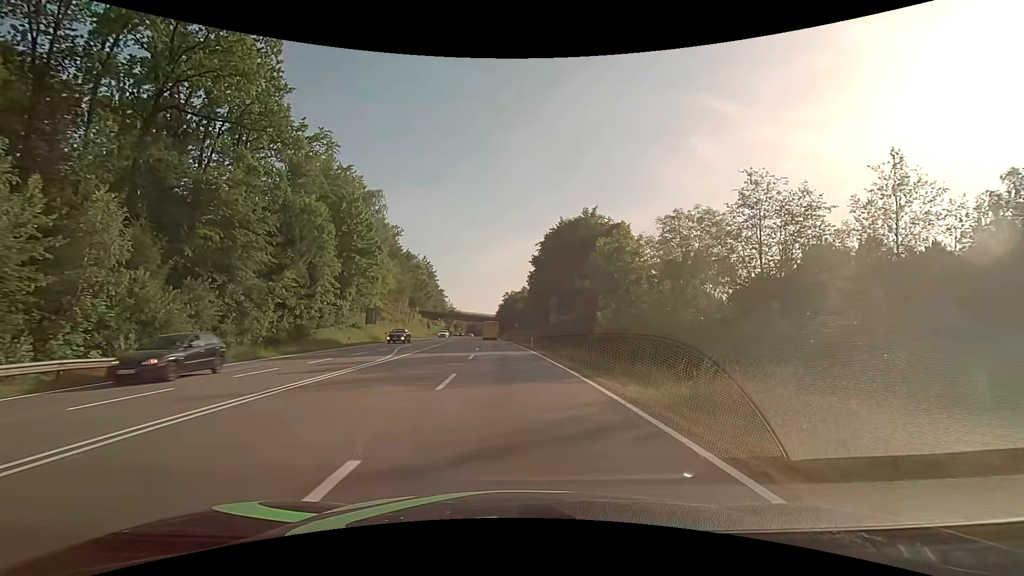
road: secondary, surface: asphalt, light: Day
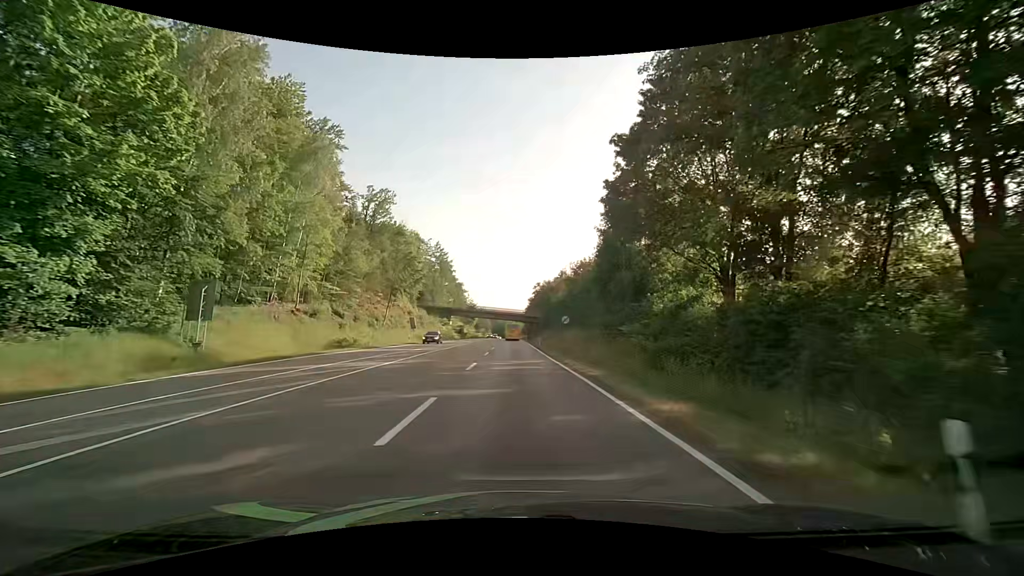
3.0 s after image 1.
(-1.6, +41.5) m; -5°
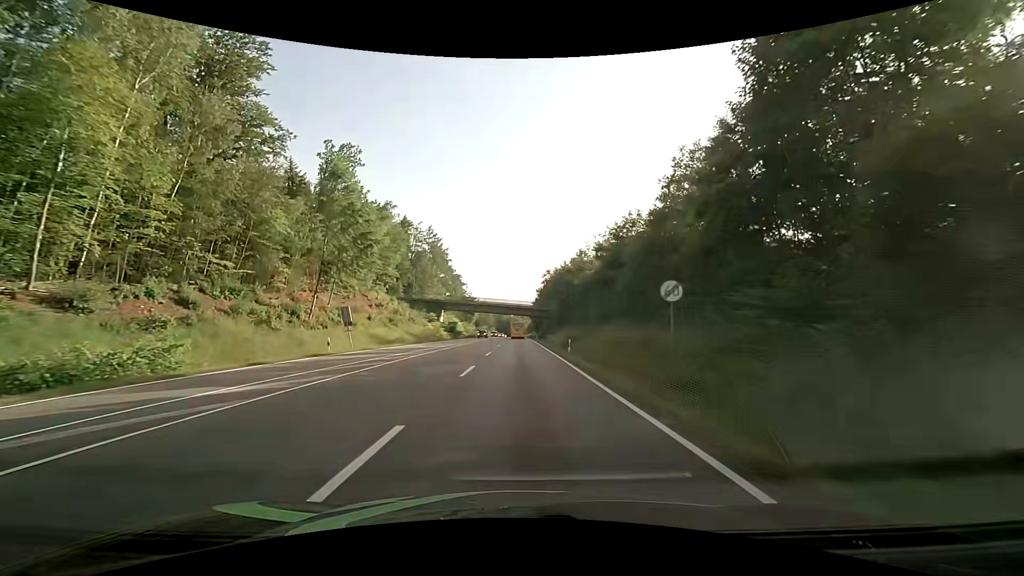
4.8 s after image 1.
(+0.2, +26.3) m; 0°
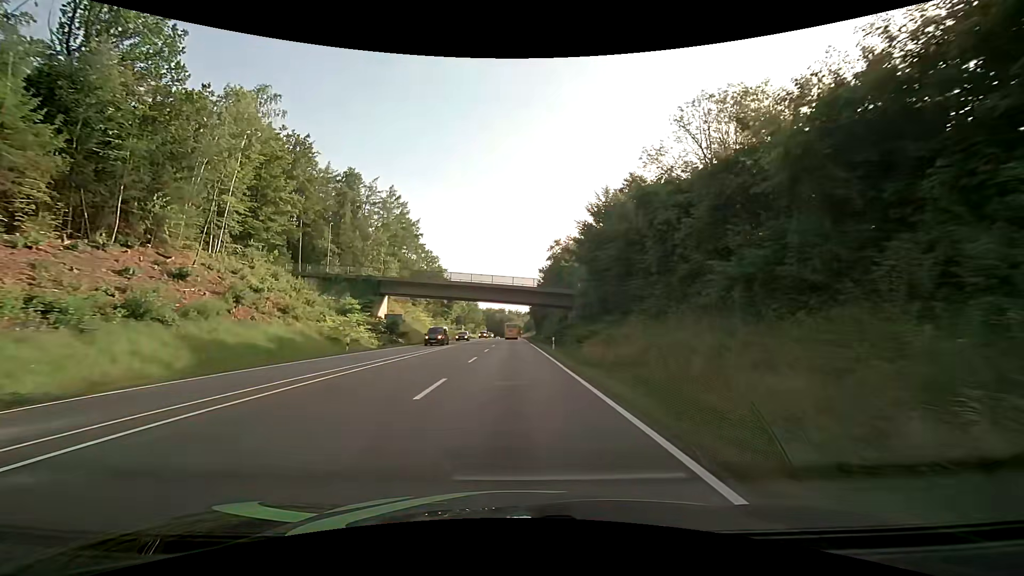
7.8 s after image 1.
(+0.3, +44.4) m; 0°
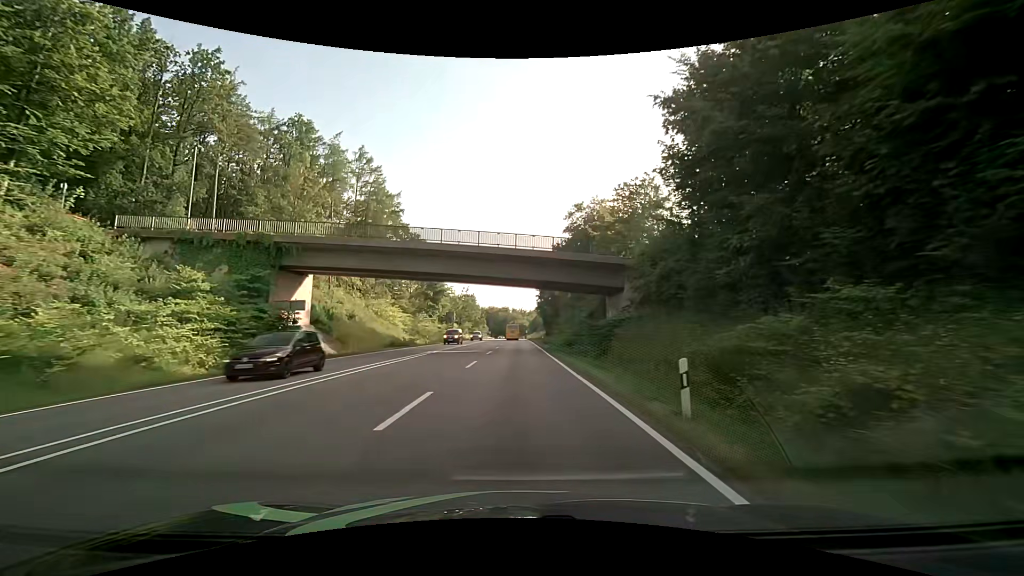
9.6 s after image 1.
(0.0, +26.0) m; 0°
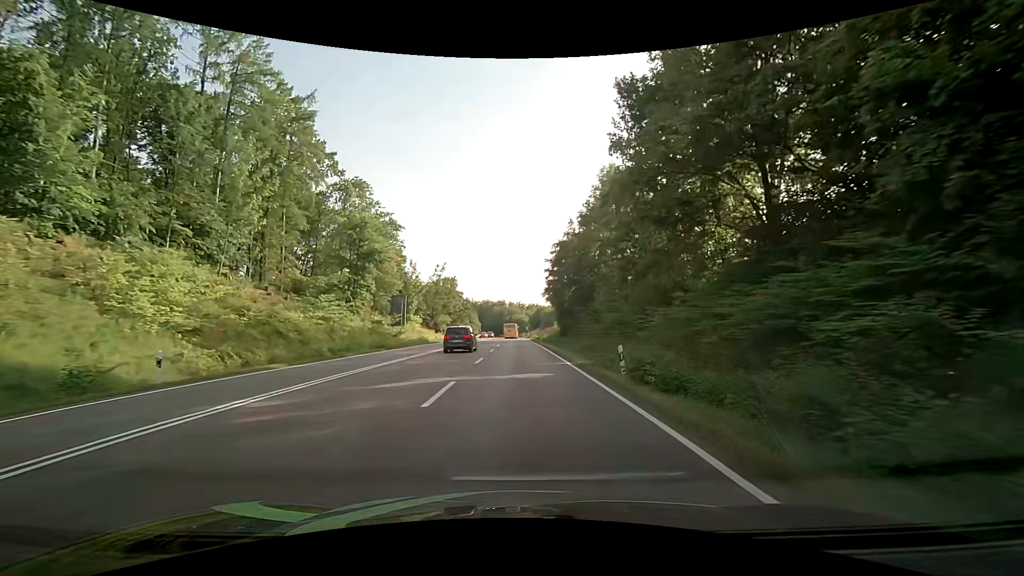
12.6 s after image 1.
(-0.4, +44.4) m; 0°
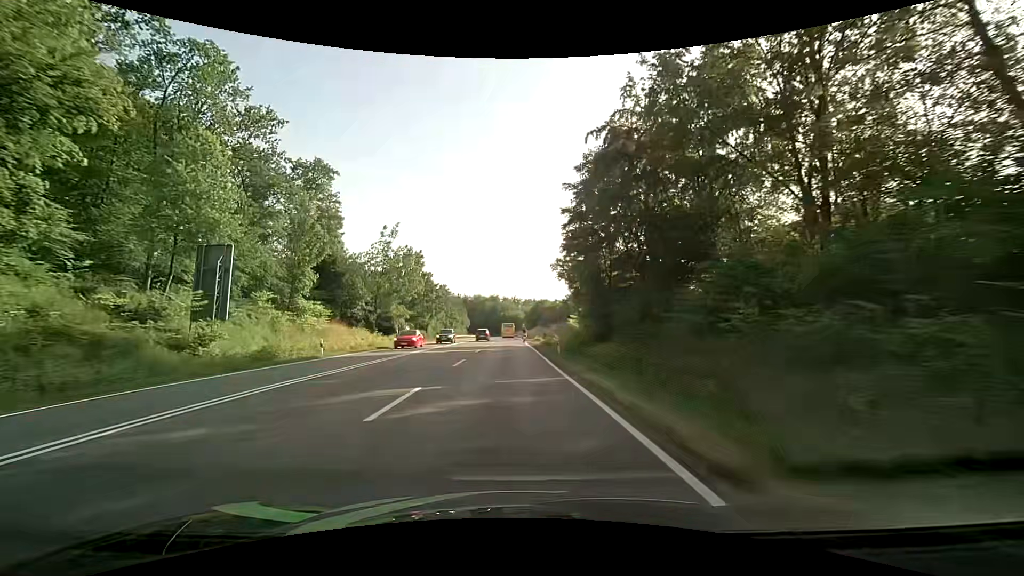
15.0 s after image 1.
(+0.7, +35.8) m; +1°
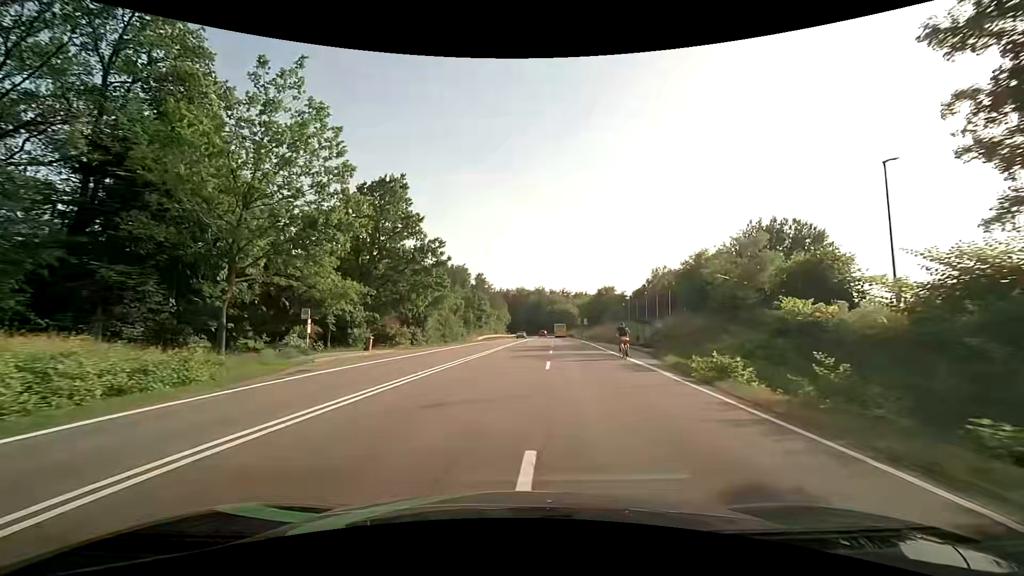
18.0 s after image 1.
(-2.1, +40.1) m; -5°
(0, +10) (0, +20) (+1, +30) (+2, +40) (+3, +50) (+3, +60) (+3, +70) (+4, +80) (+5, +90) (+7, +100) m
